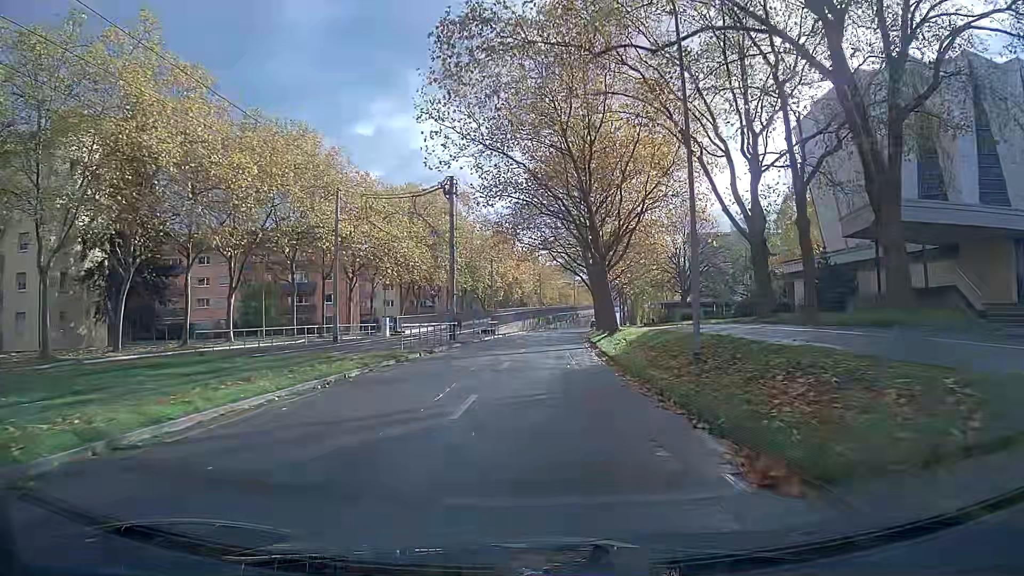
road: tertiary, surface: asphalt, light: Day
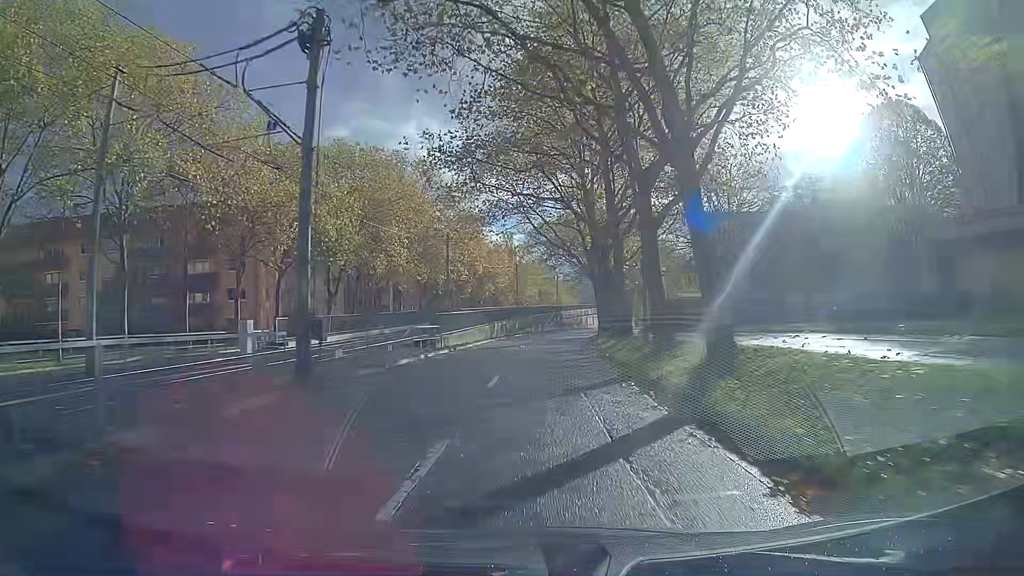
(+0.3, +22.3) m; +2°
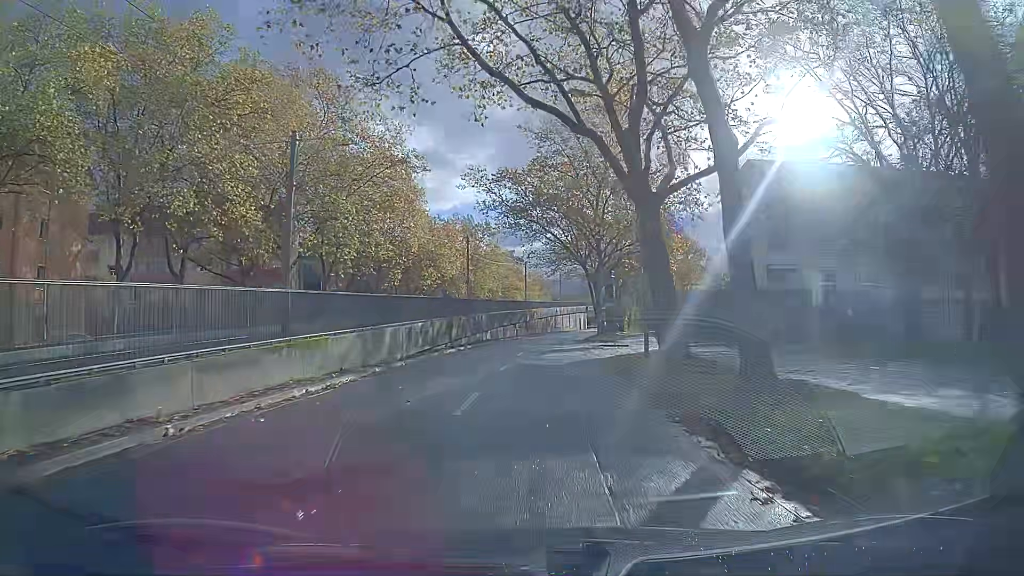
(+0.9, +30.0) m; +3°
(0, +10) (0, +20) (+1, +30) (+1, +40) (+2, +50) (+3, +60) (+4, +70) (+6, +80) (+8, +90) (+10, +99) m
